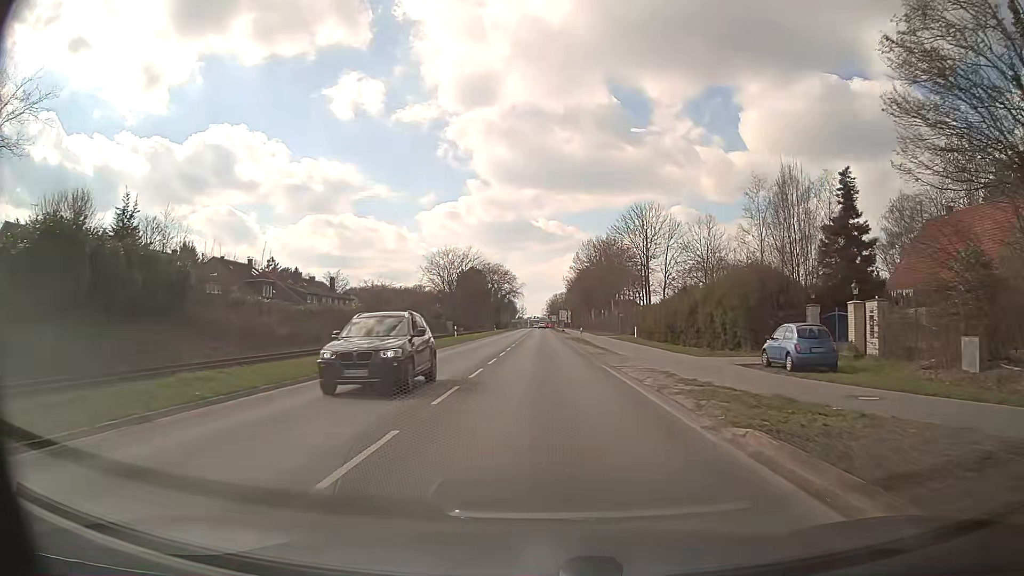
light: Day
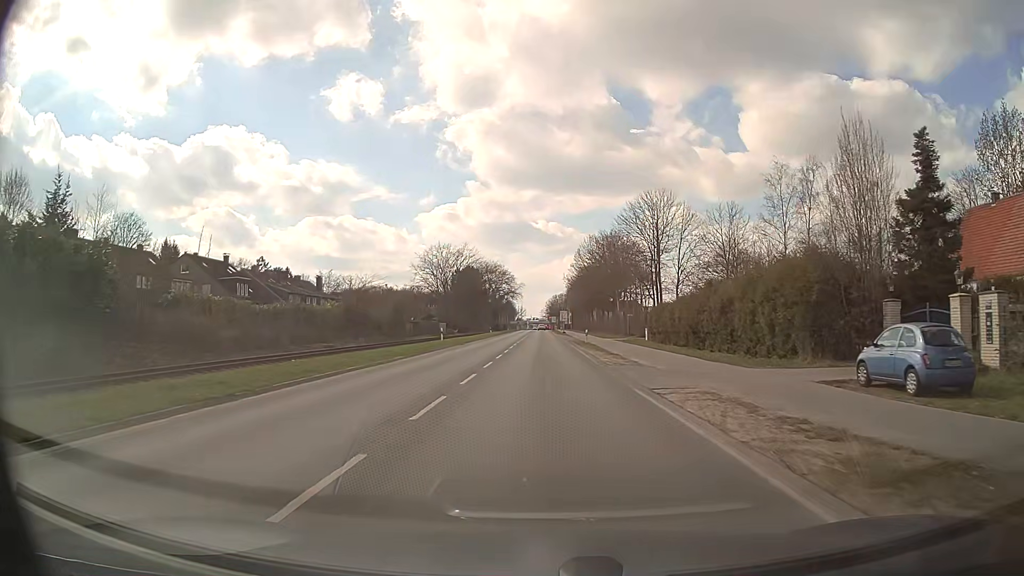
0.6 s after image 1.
(0.0, +7.8) m; 0°
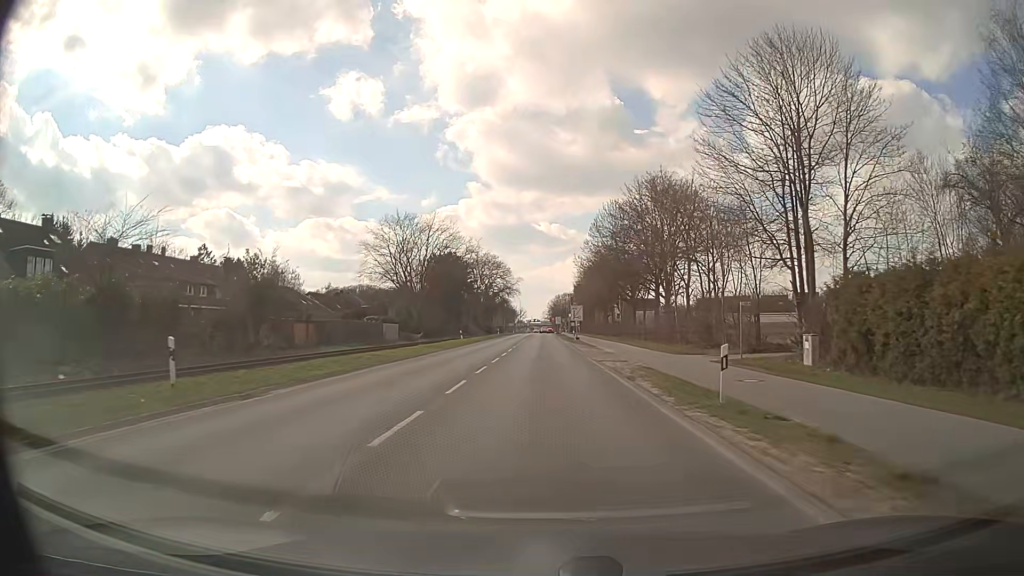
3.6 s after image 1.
(0.0, +38.6) m; 0°
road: secondary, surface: asphalt
